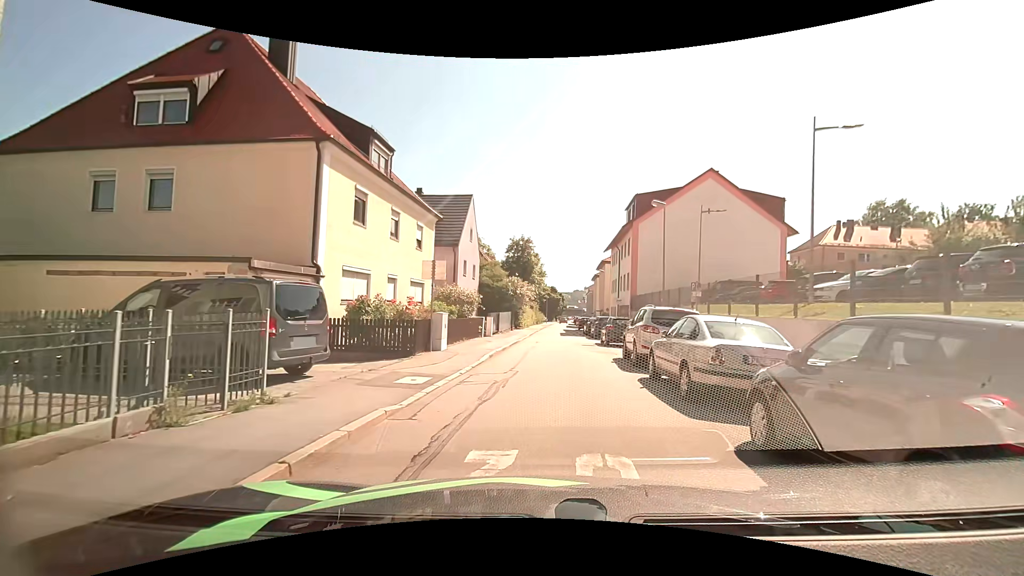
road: residential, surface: asphalt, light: Day
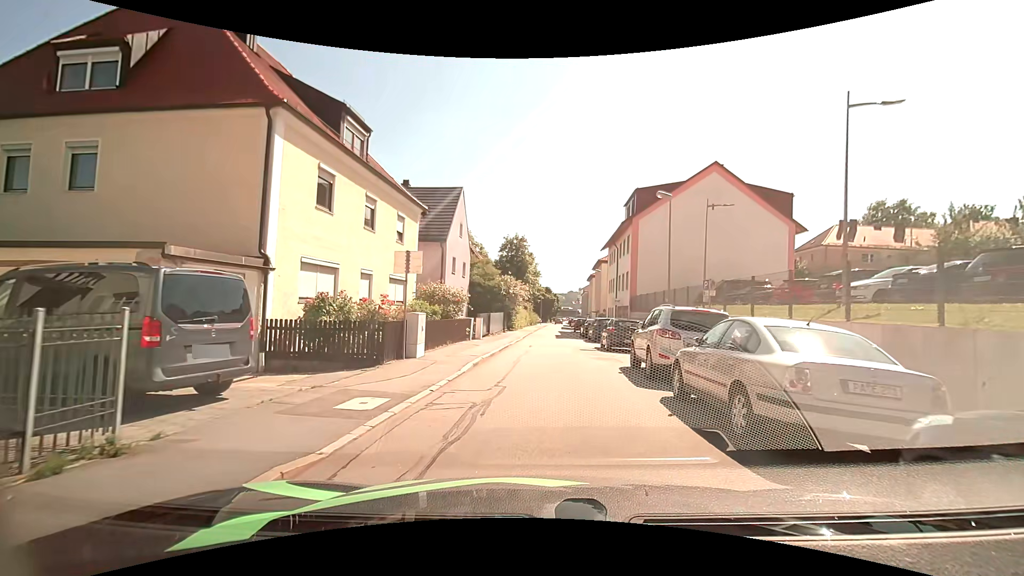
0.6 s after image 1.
(0.0, +2.5) m; +1°
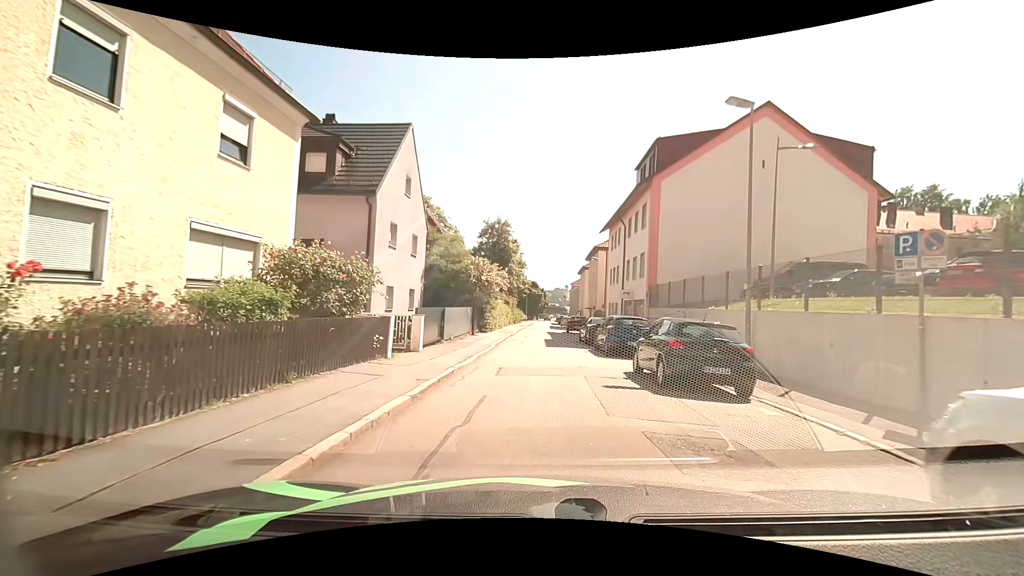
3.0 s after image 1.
(+0.2, +11.6) m; +2°
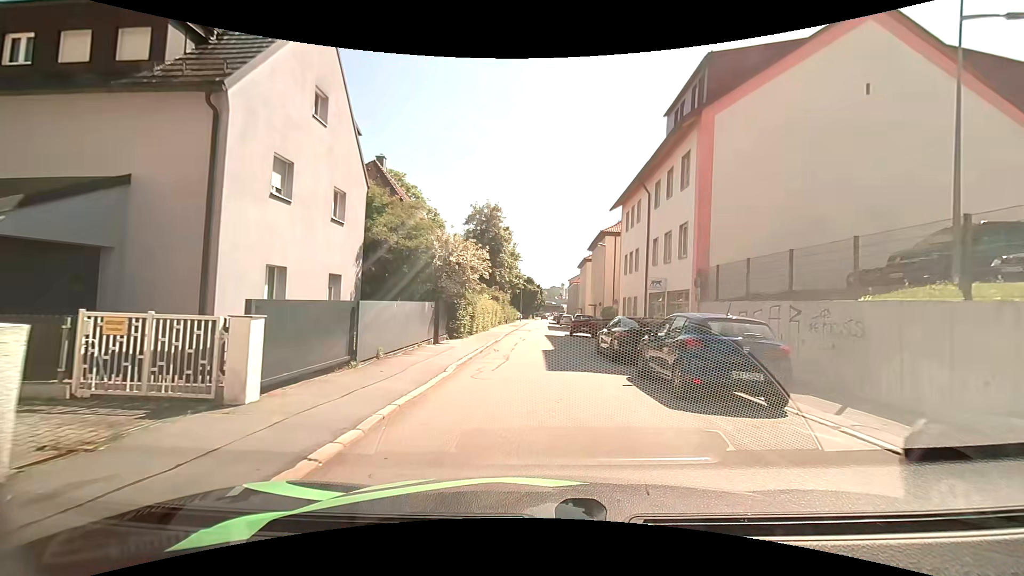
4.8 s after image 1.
(0.0, +9.7) m; +1°
